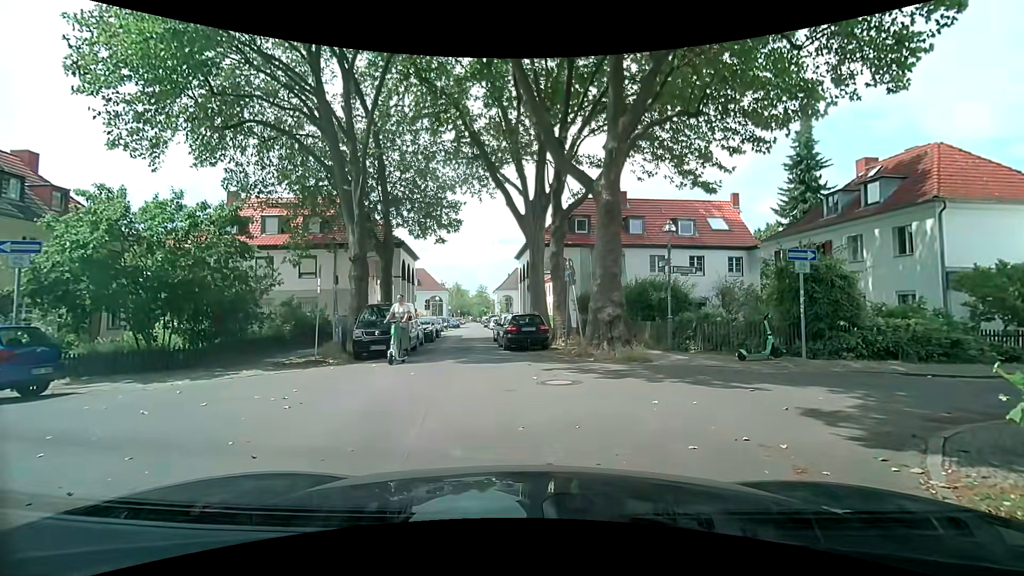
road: residential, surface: asphalt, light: Day
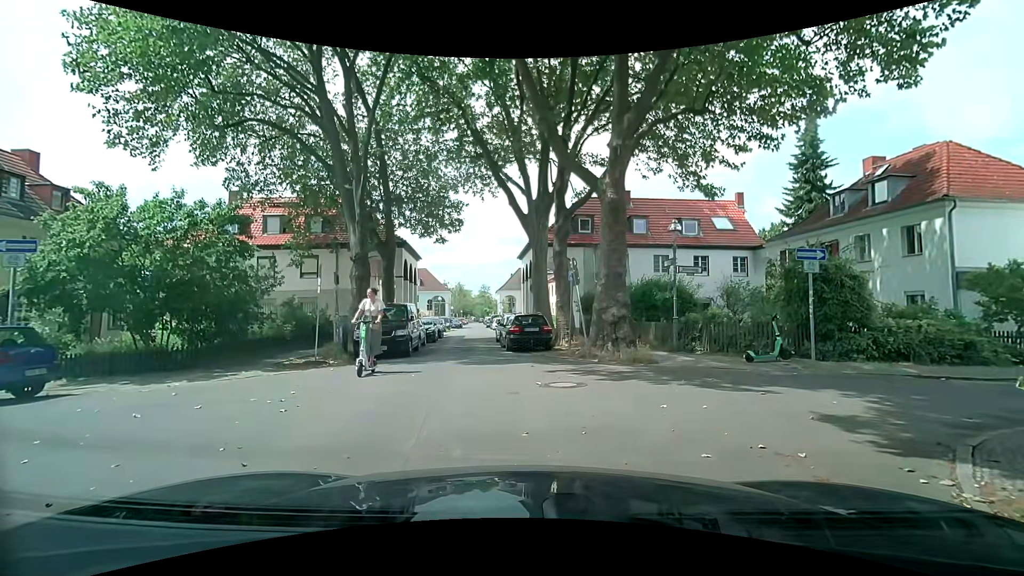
(0.0, +0.2) m; 0°
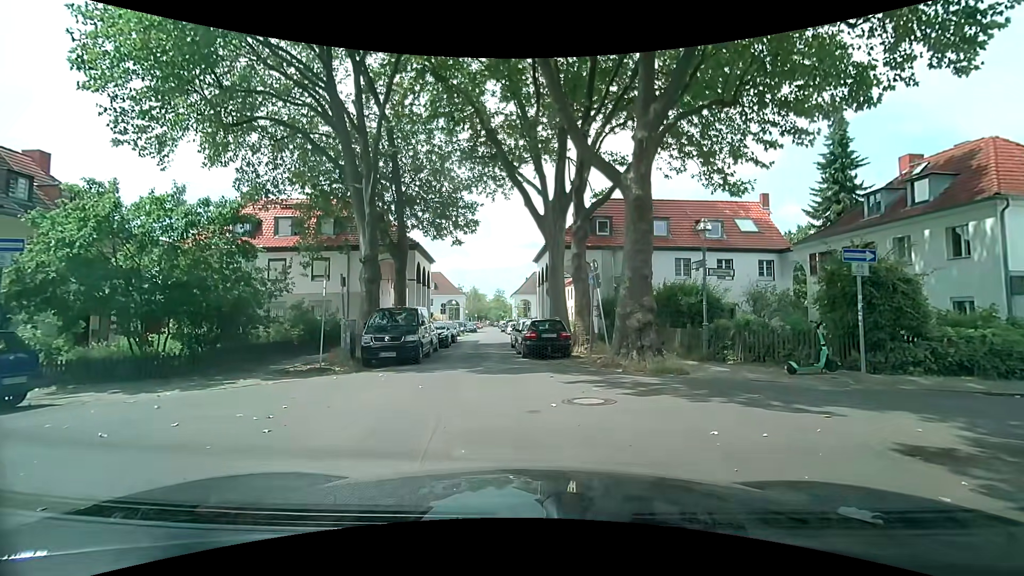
(0.0, +1.1) m; 0°
